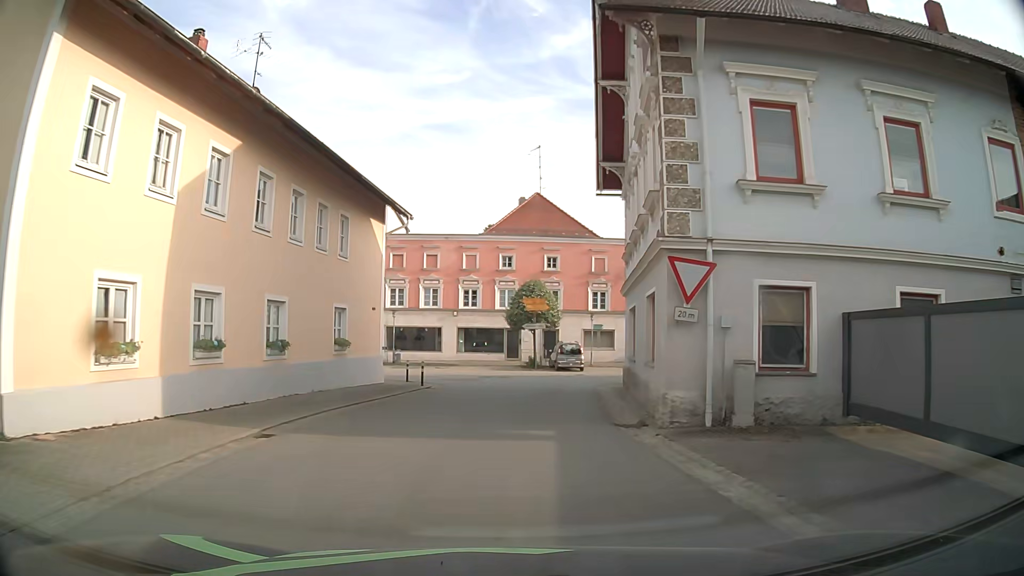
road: secondary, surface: asphalt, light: Day
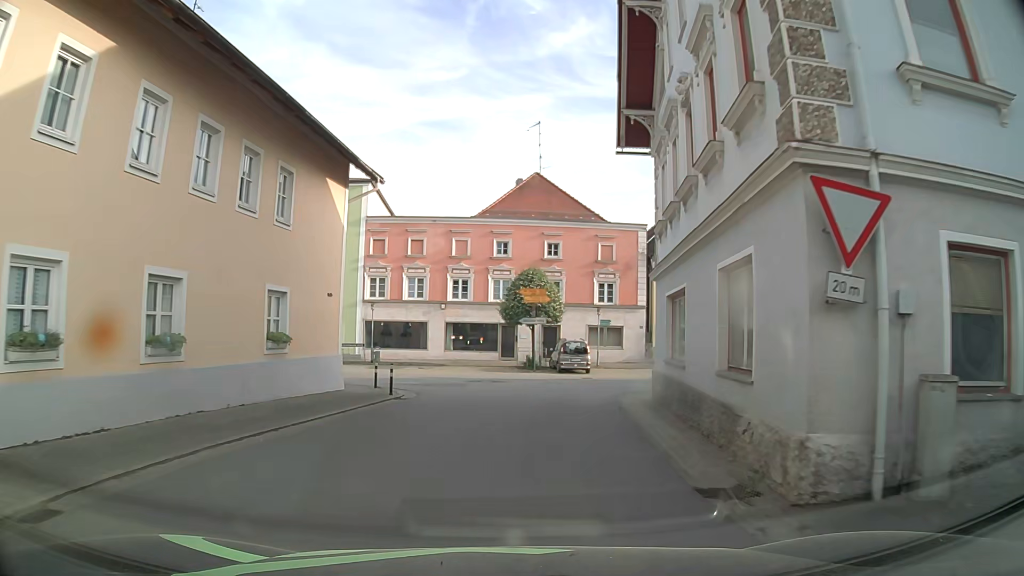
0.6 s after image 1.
(0.0, +5.3) m; +1°
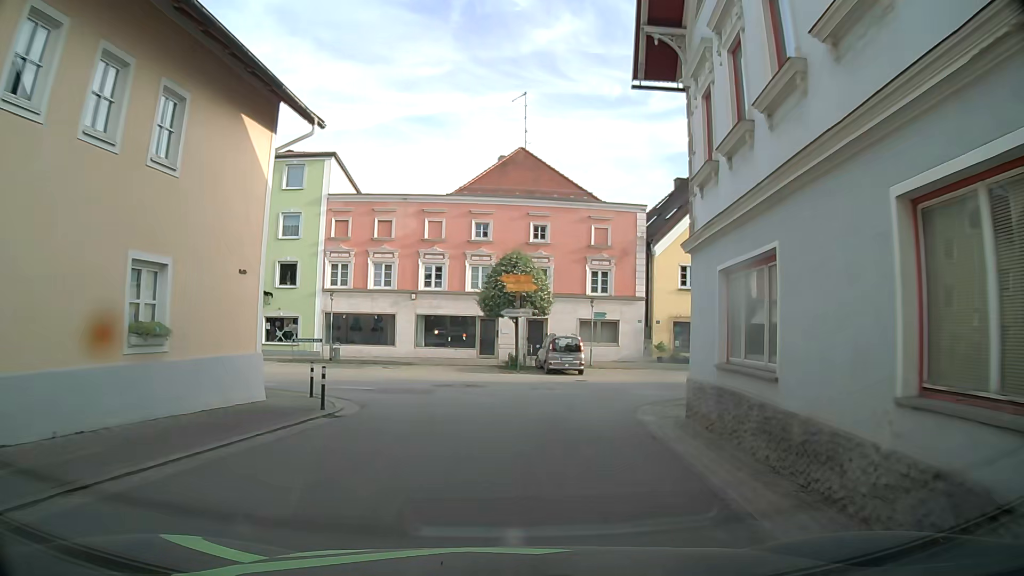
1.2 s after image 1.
(0.0, +5.0) m; +2°
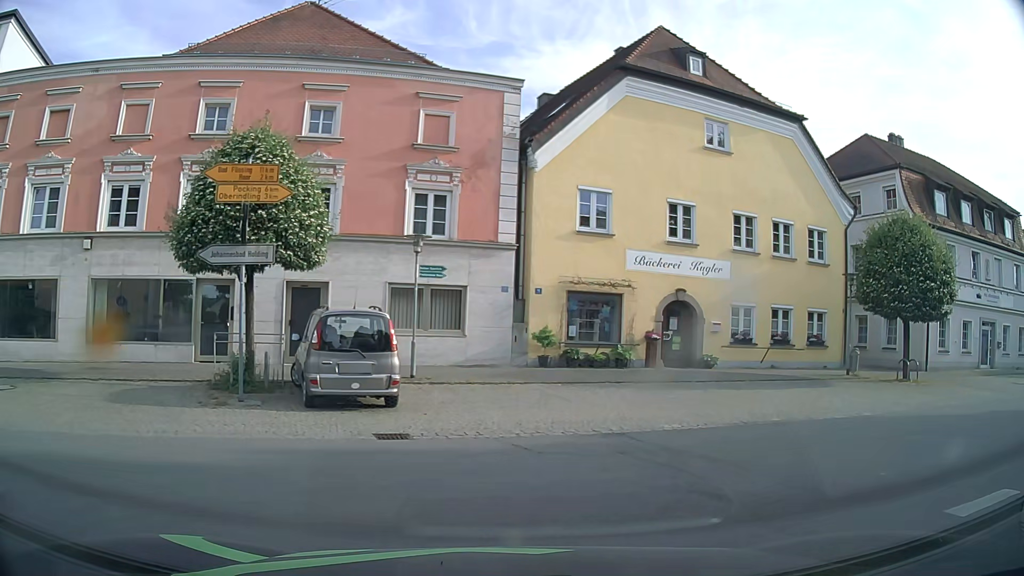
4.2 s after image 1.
(+1.4, +16.5) m; +16°
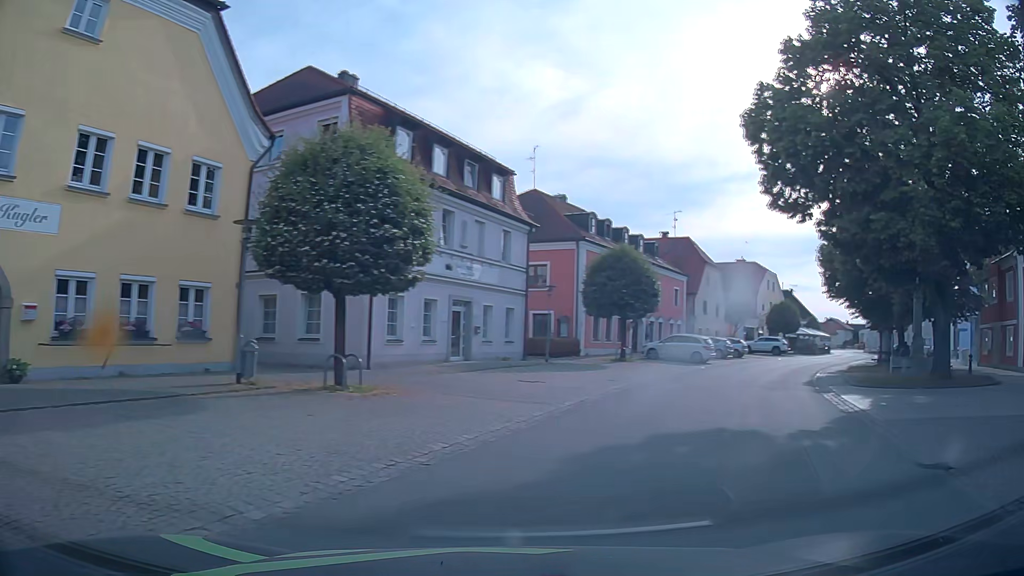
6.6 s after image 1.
(+3.6, +8.6) m; +50°
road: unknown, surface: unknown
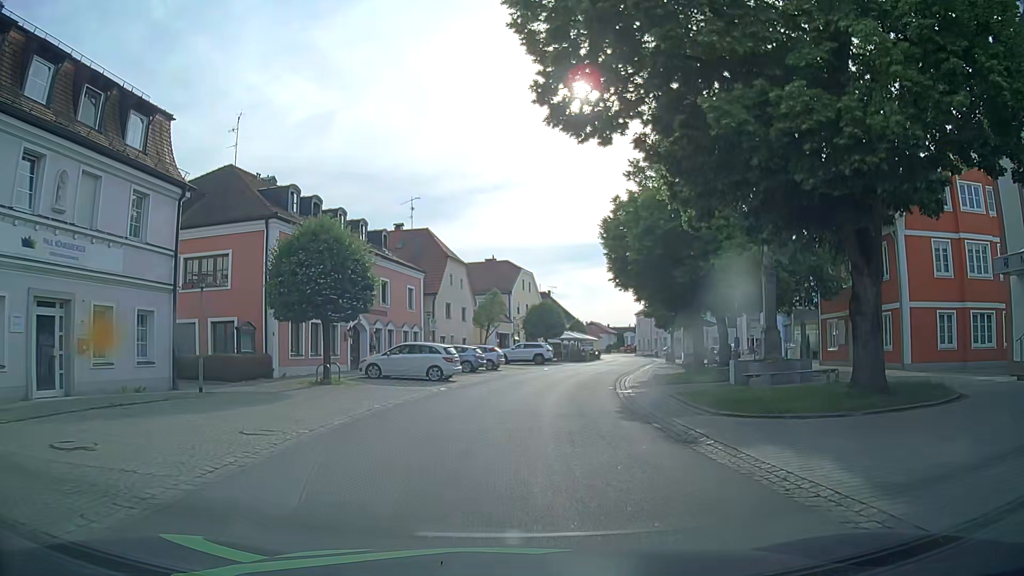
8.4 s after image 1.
(+2.9, +10.8) m; +21°
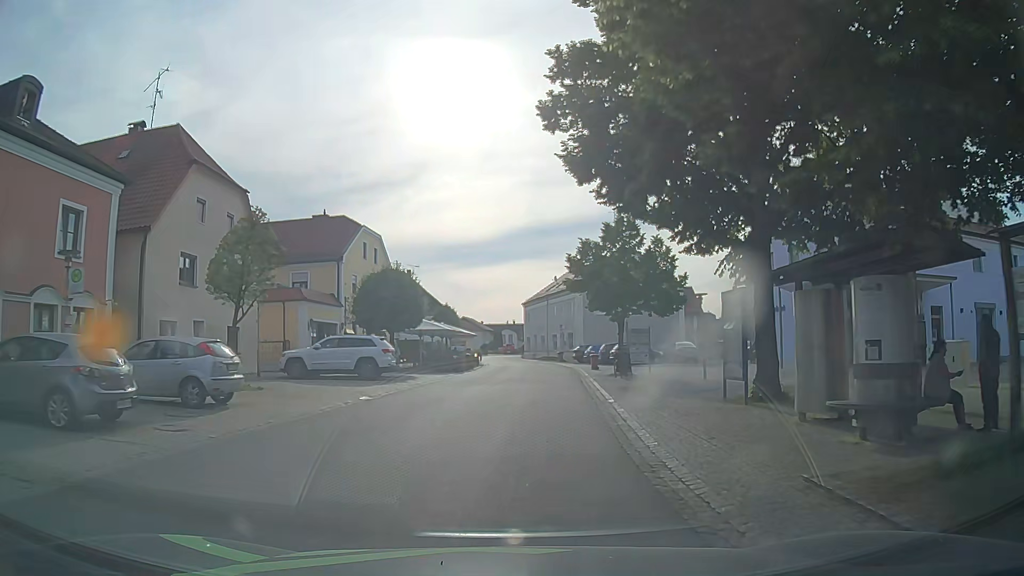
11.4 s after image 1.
(+2.6, +27.0) m; +11°
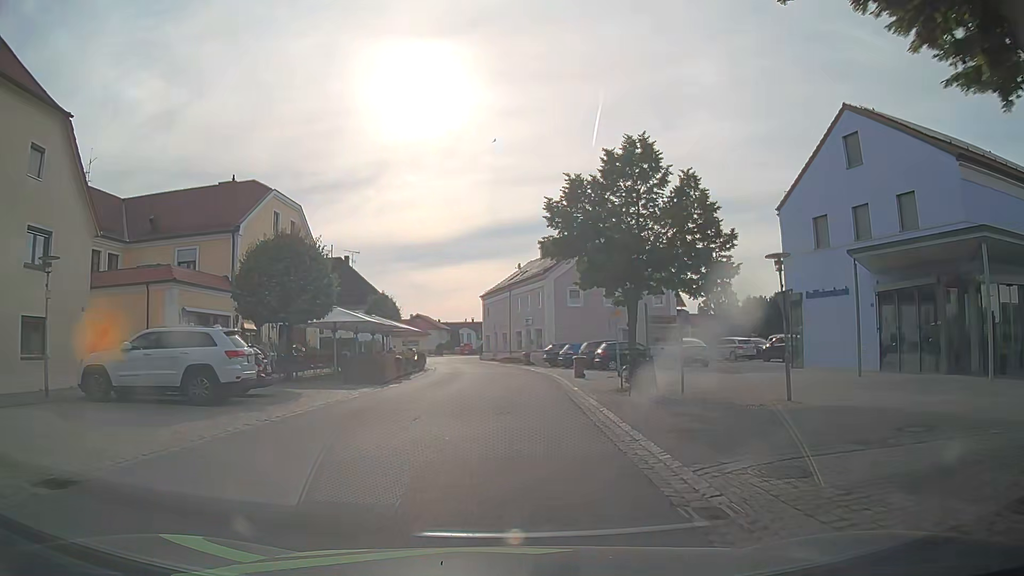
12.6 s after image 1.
(+0.4, +11.9) m; +3°
(0, +10) (0, +20) (0, +30) (-1, +40) (-2, +50) (-4, +60) (-5, +70) (-10, +78) (-18, +83) (-27, +88) m
